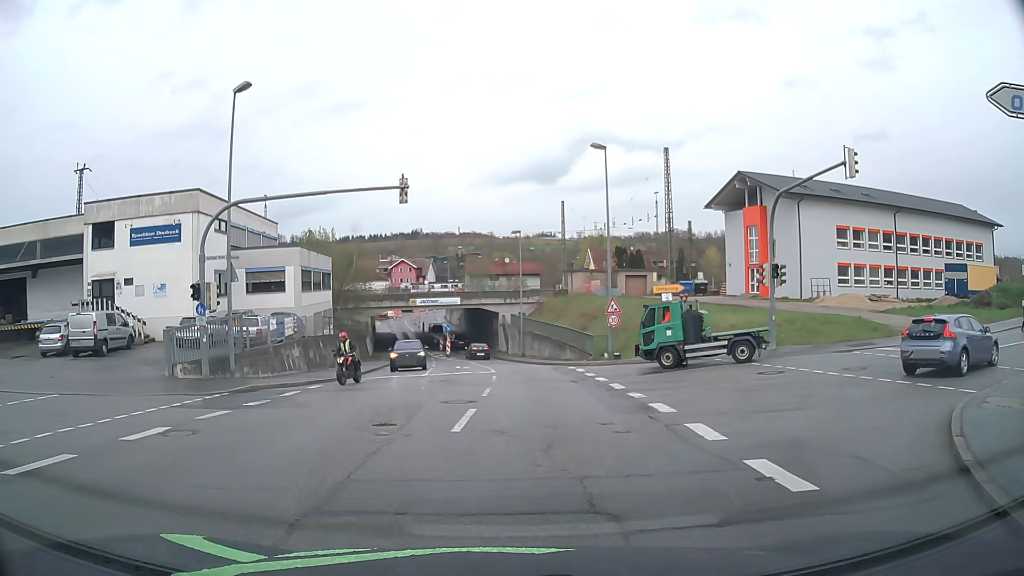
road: tertiary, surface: asphalt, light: Day
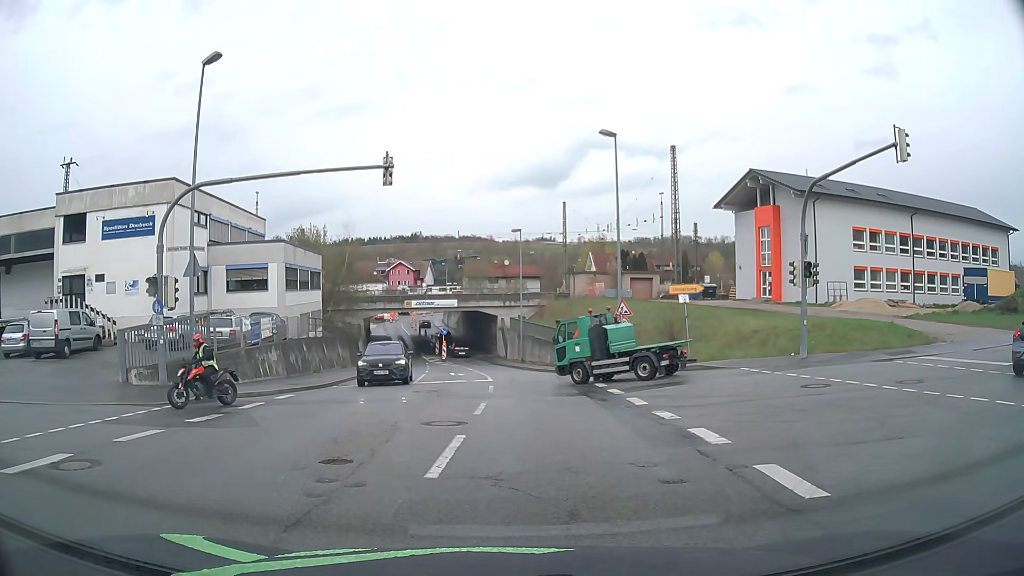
(0.0, +2.7) m; 0°
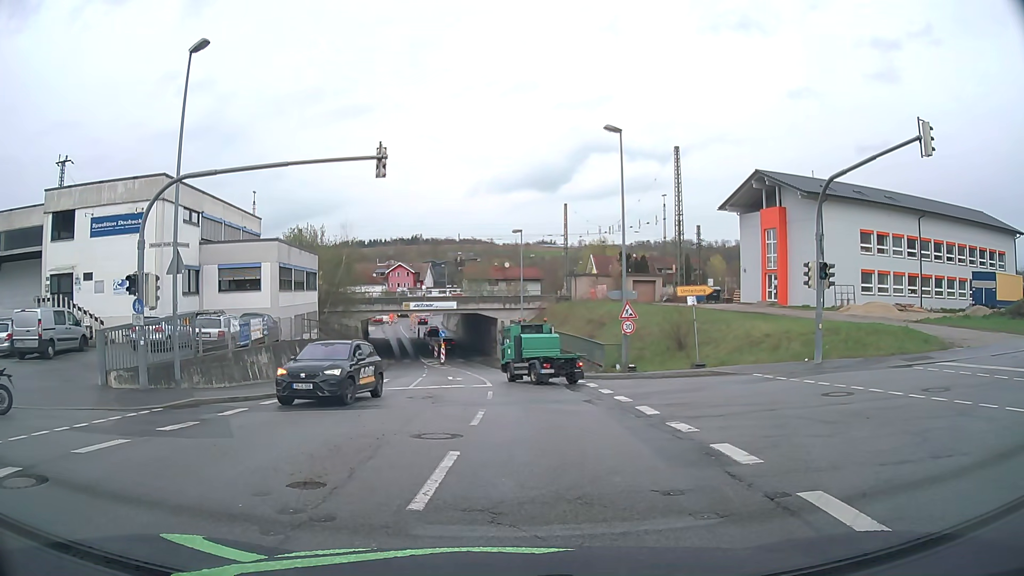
(0.0, +1.1) m; 0°
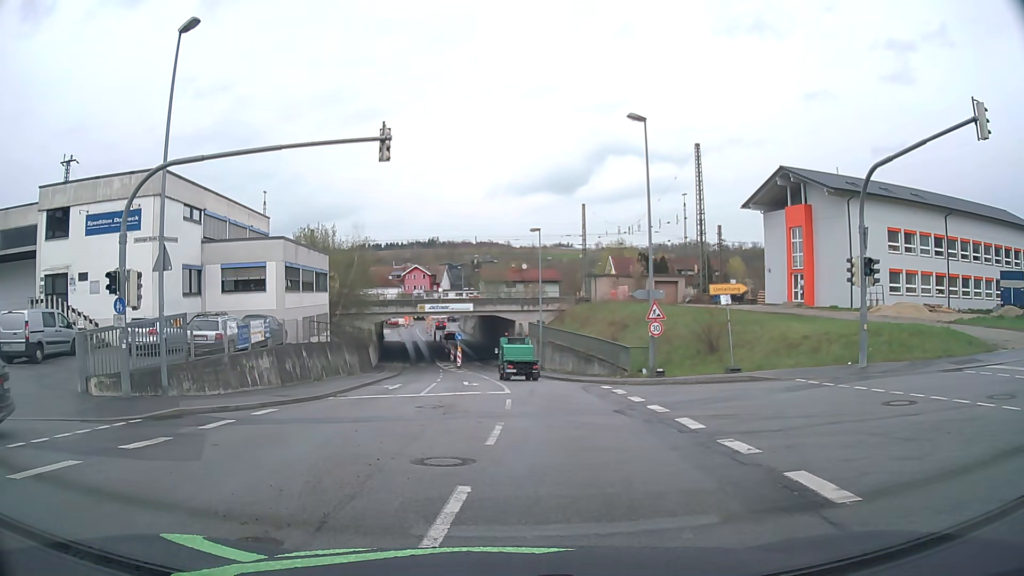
(0.0, +2.1) m; 0°
